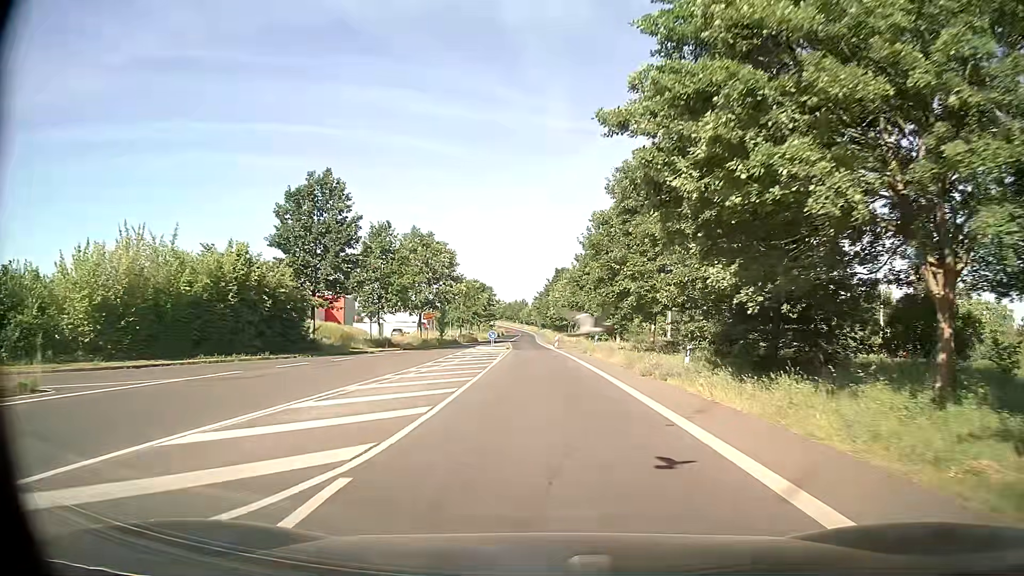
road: tertiary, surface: asphalt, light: Day
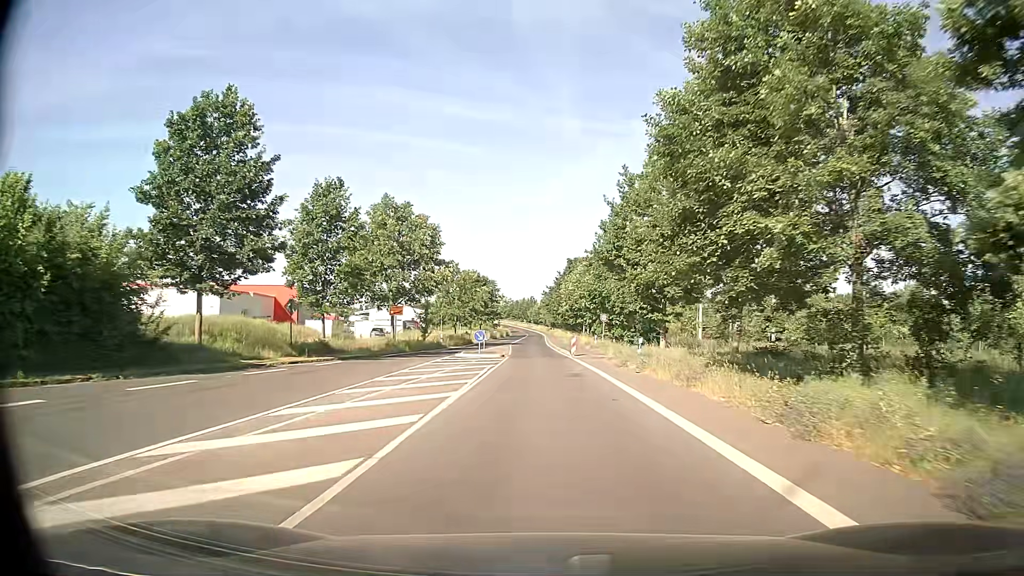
(-0.2, +16.5) m; -1°
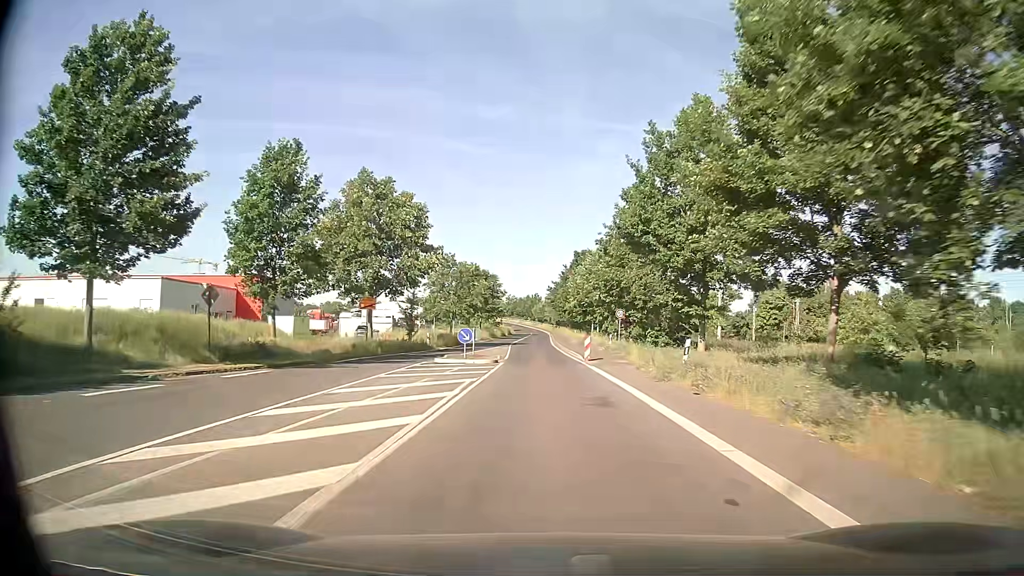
(0.0, +8.3) m; -1°
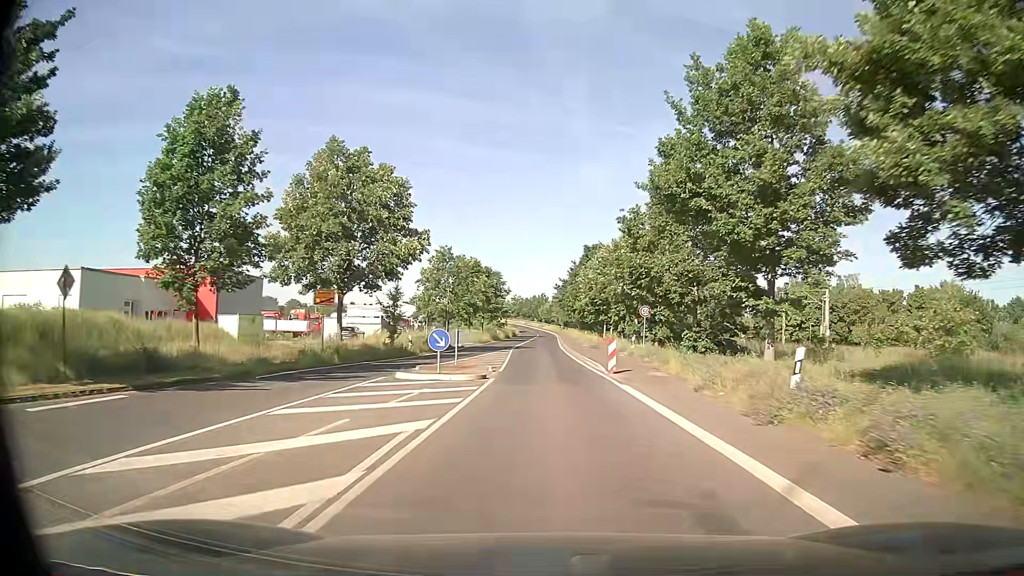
(+0.1, +8.2) m; 0°
